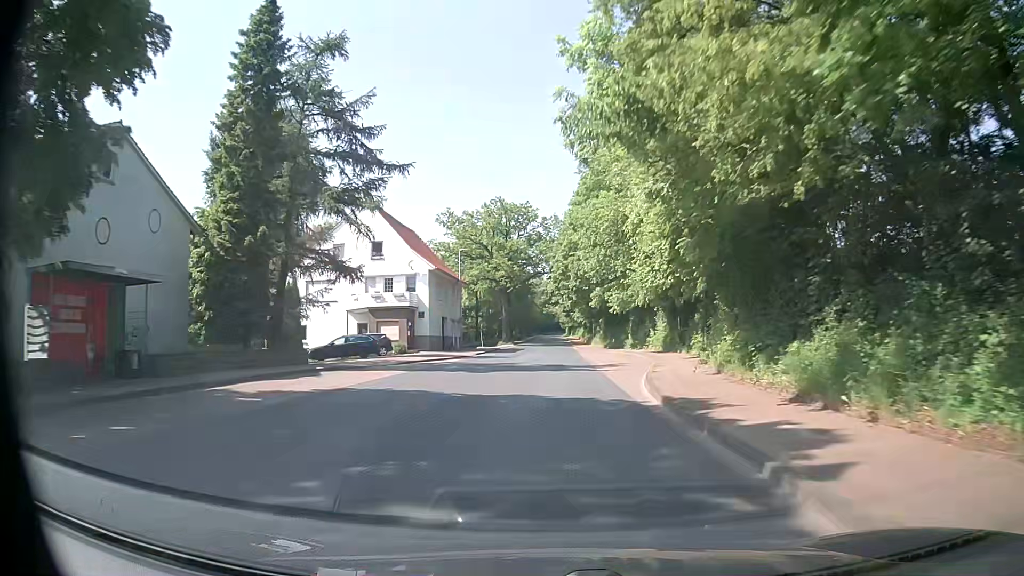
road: tertiary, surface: asphalt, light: Day
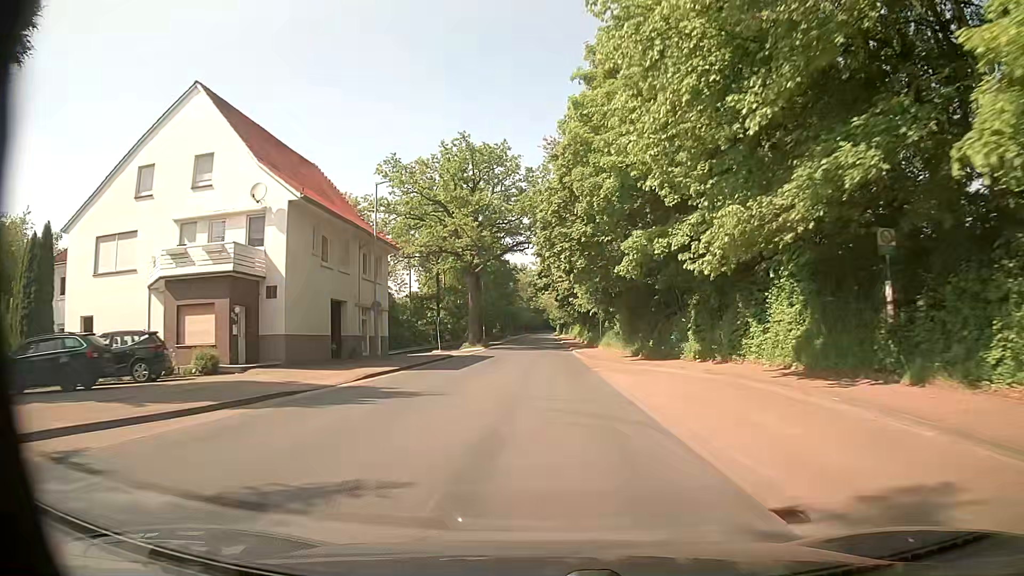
(+0.2, +27.4) m; 0°
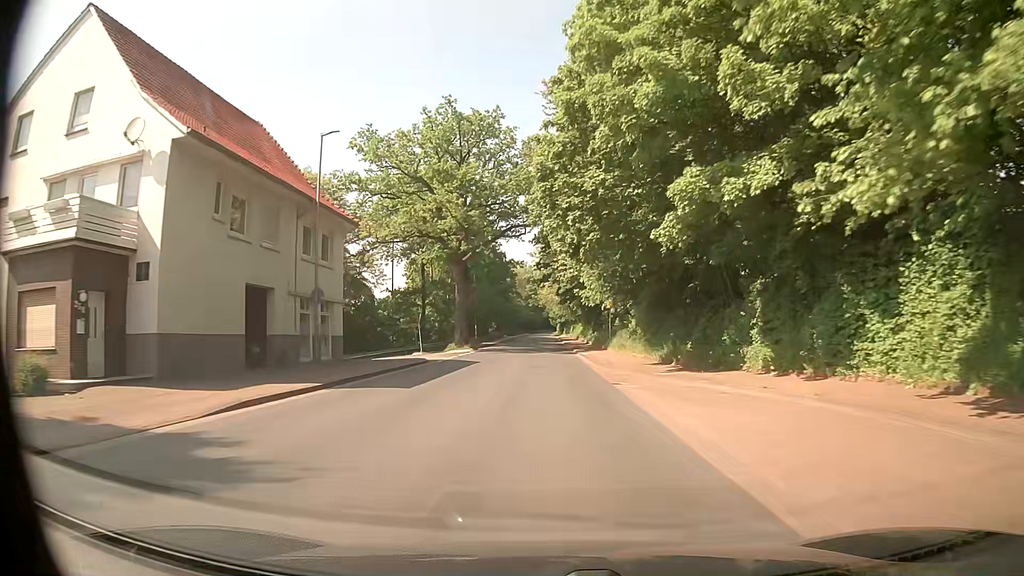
(+0.1, +9.1) m; +1°
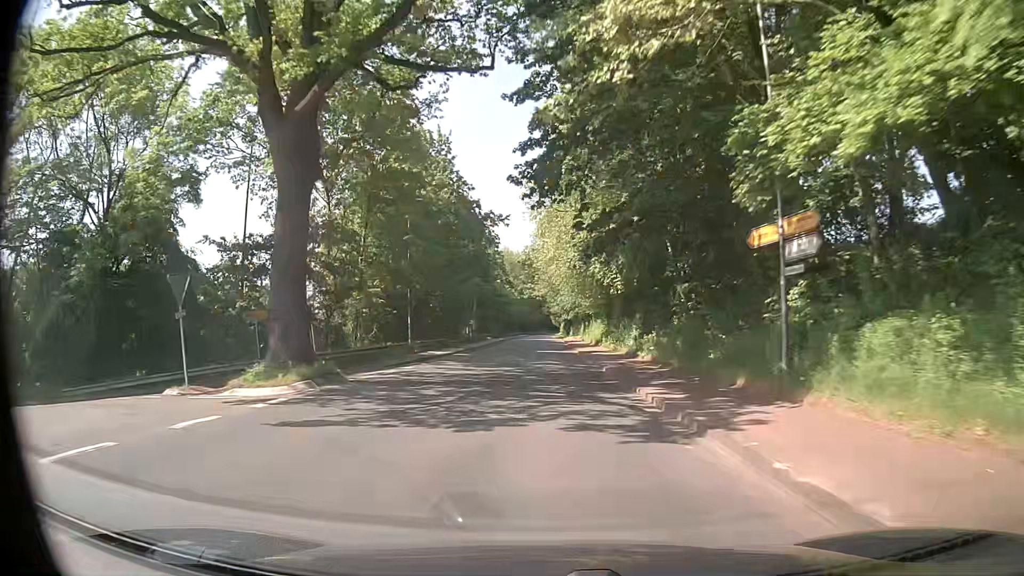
(0.0, +36.5) m; +1°
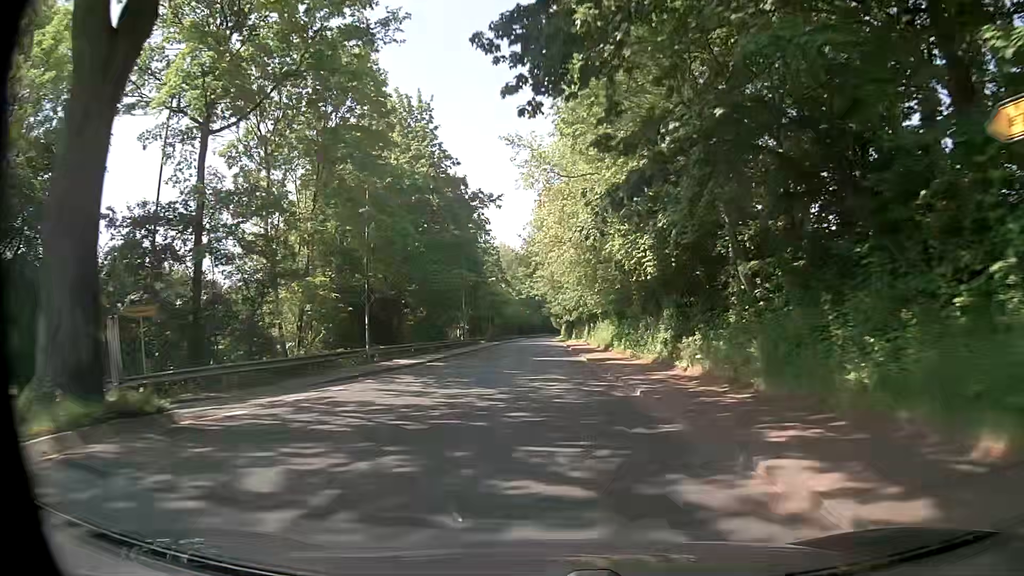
(-0.1, +9.2) m; -1°
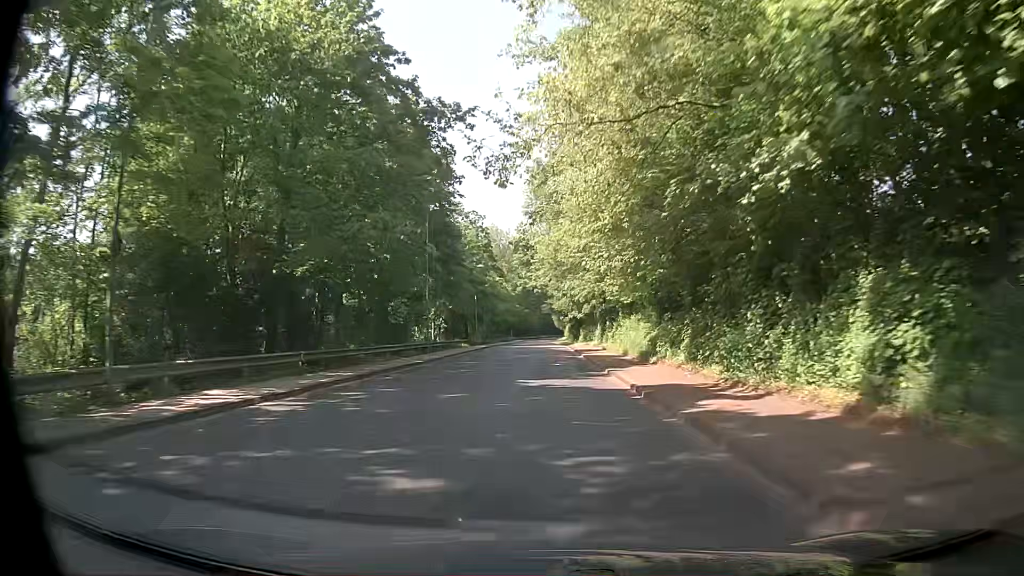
(+0.1, +18.6) m; 0°
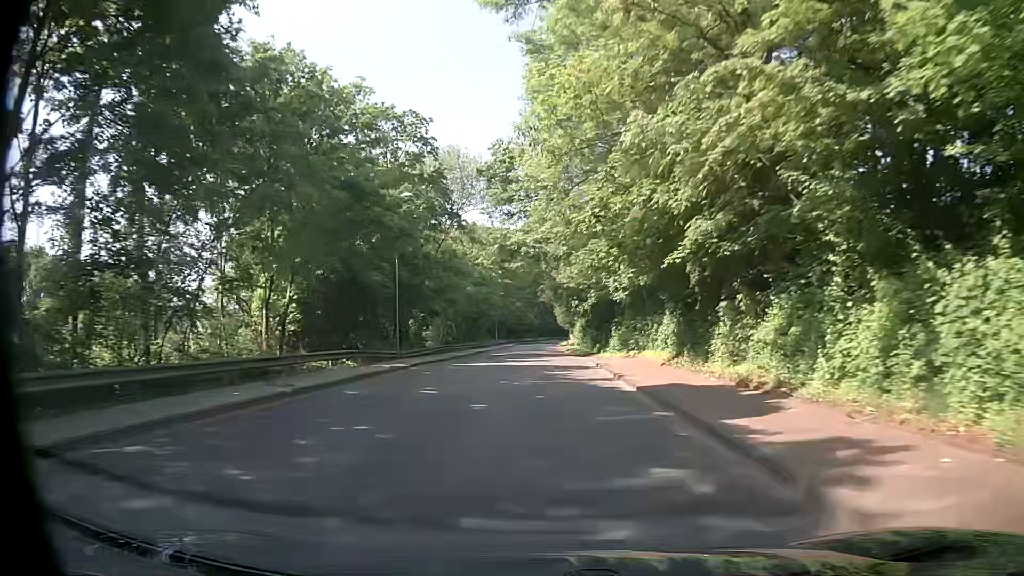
(-0.1, +37.7) m; 0°
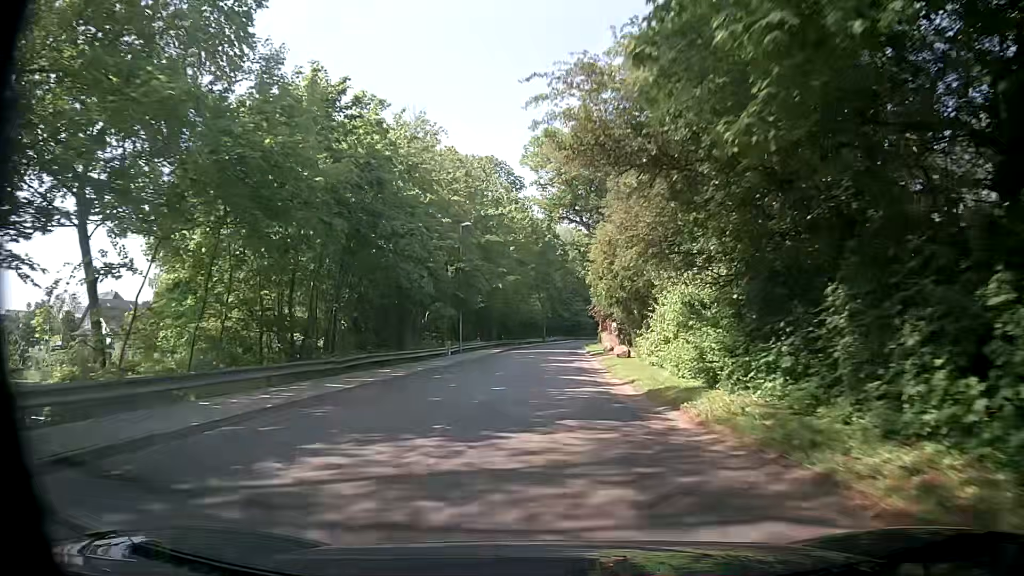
(+0.1, +46.9) m; -1°
(0, +10) (0, +20) (0, +30) (0, +40) (0, +50) (+1, +60) (+1, +70) (+2, +80) (+3, +90) (+4, +100) m
